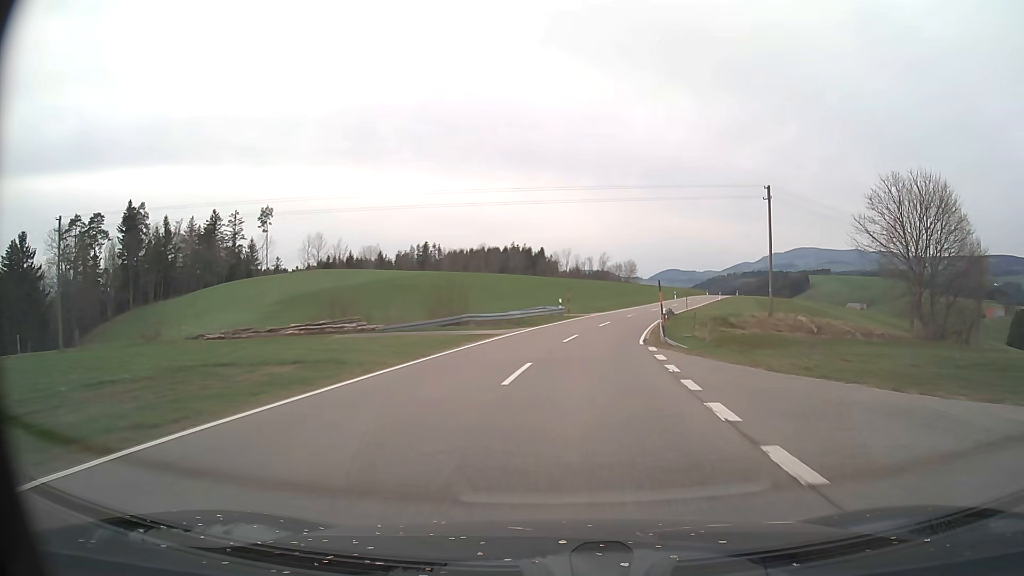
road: tertiary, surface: asphalt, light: Day
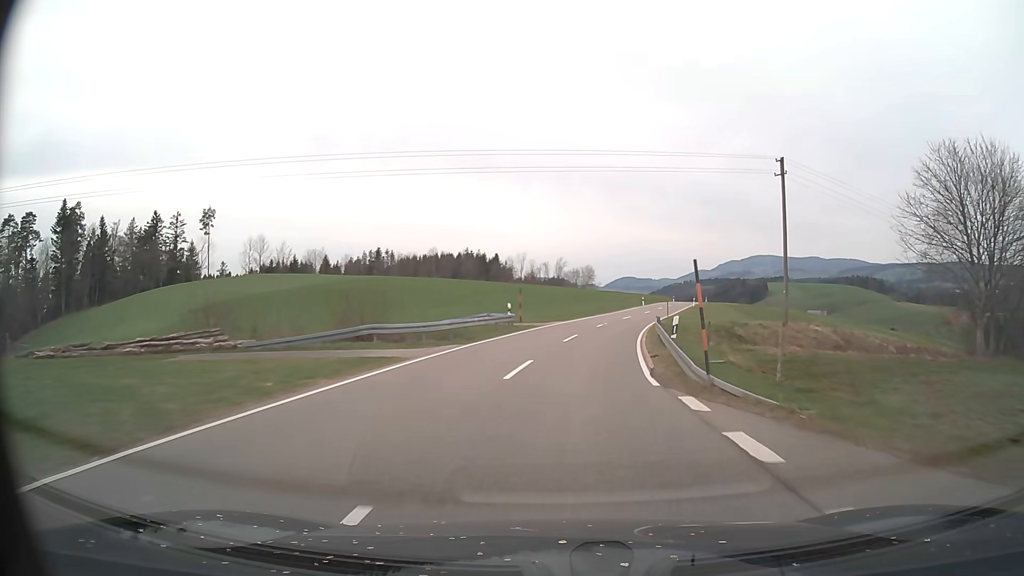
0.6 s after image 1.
(+0.4, +11.3) m; +4°
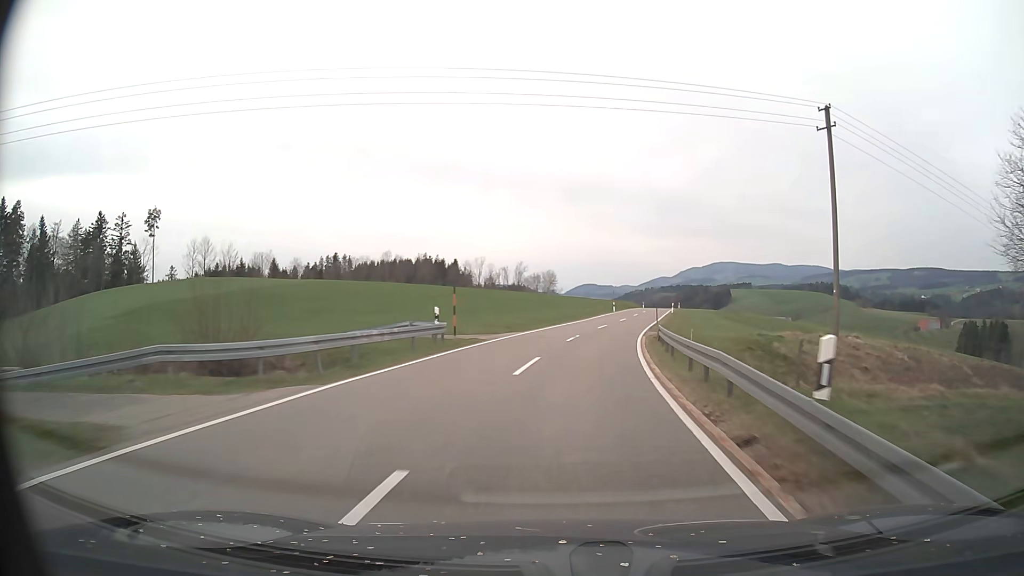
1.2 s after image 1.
(+0.3, +11.3) m; +3°
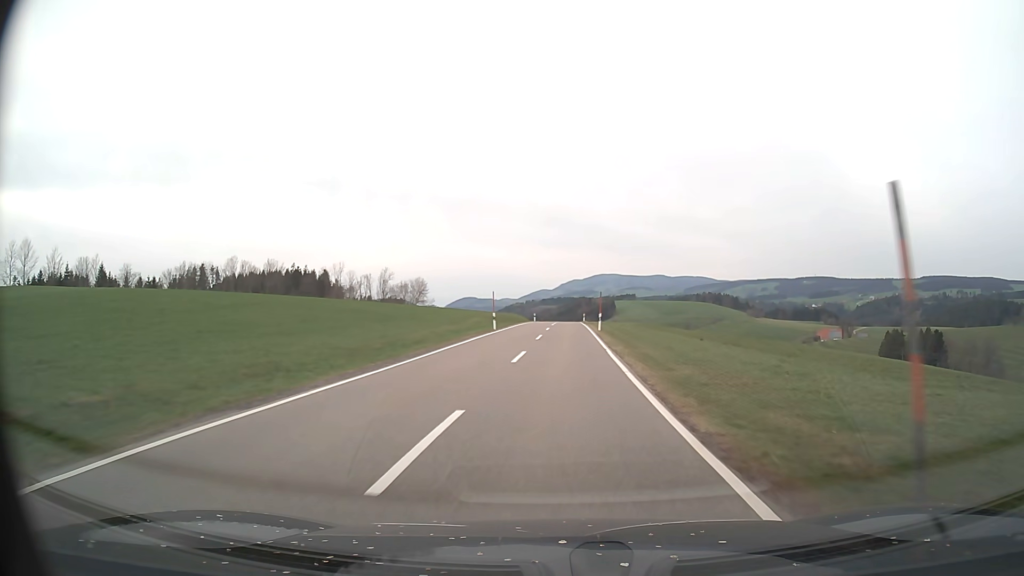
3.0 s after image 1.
(+2.9, +33.1) m; +10°
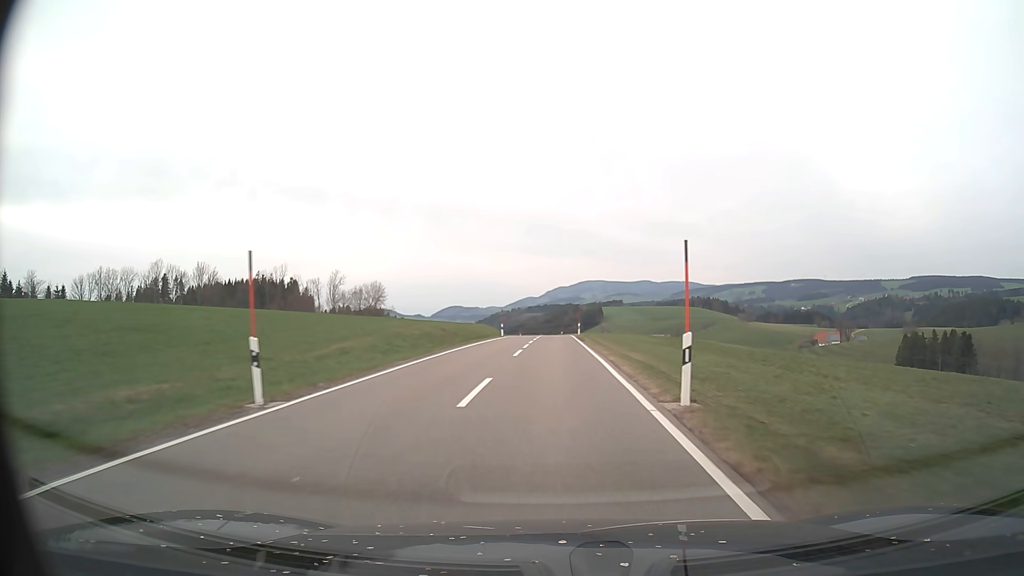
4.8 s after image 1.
(+0.9, +32.1) m; +2°
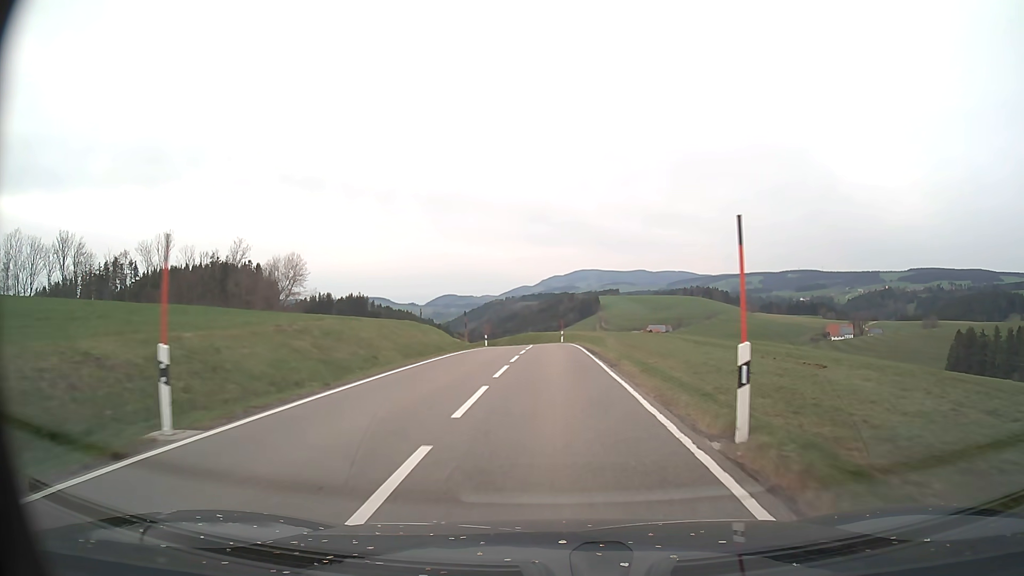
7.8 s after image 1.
(+0.1, +50.6) m; 0°
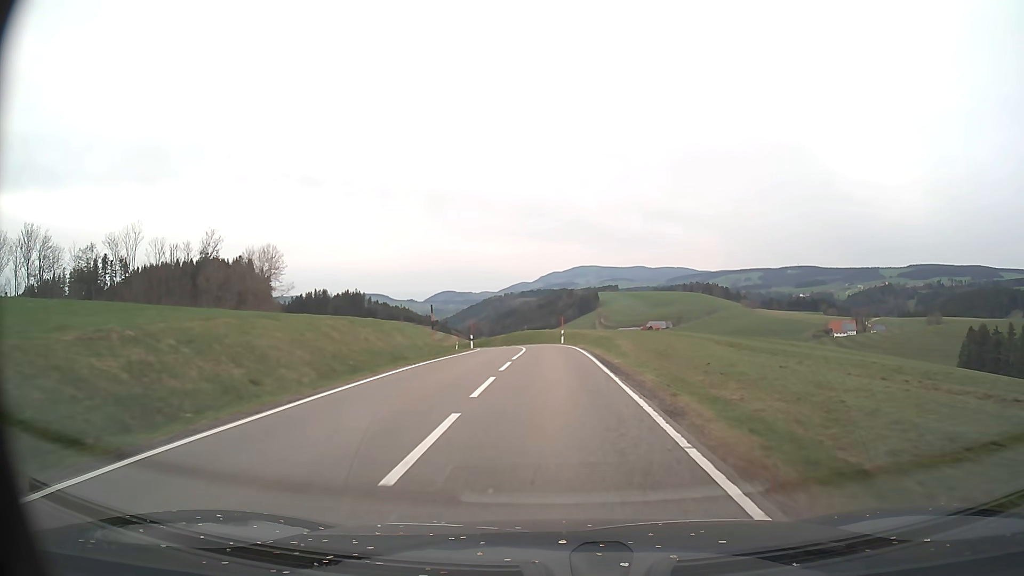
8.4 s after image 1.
(0.0, +9.8) m; 0°
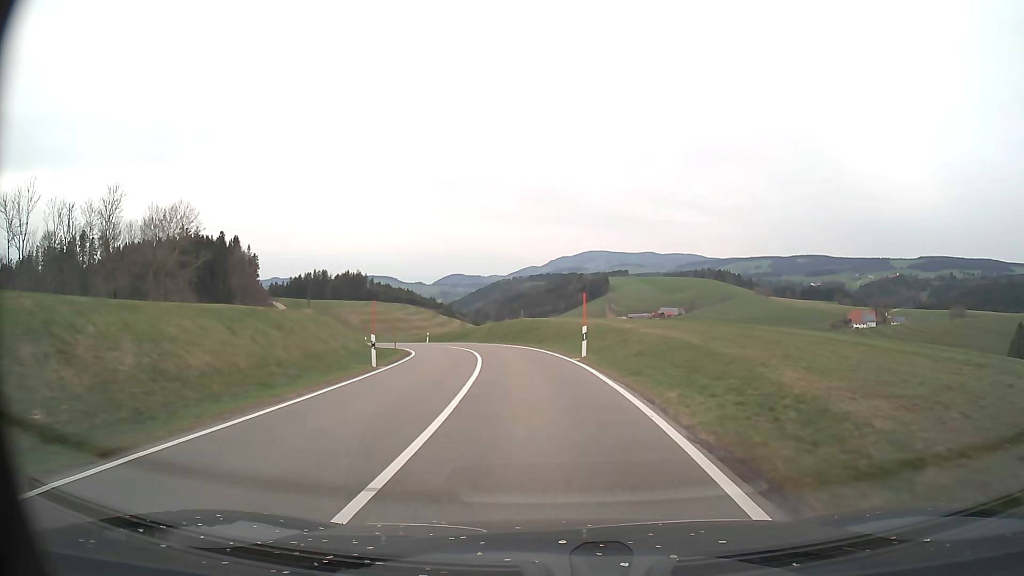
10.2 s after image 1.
(0.0, +29.0) m; -1°
(0, +10) (-1, +20) (-2, +30) (-3, +40) (-6, +49) (-9, +59) (-13, +68) (-17, +77) (-22, +86) (-27, +94) m
